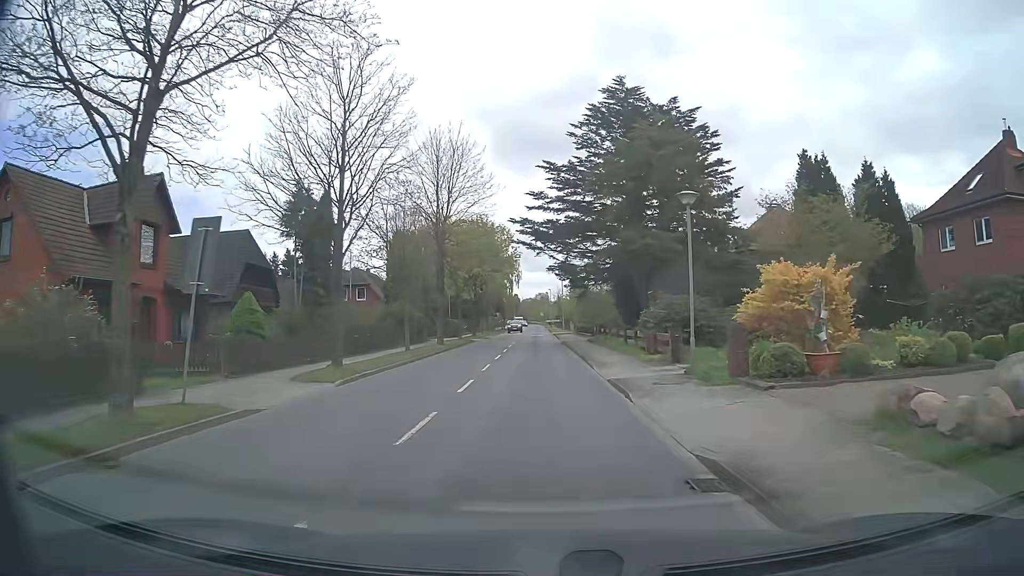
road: tertiary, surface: asphalt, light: Day
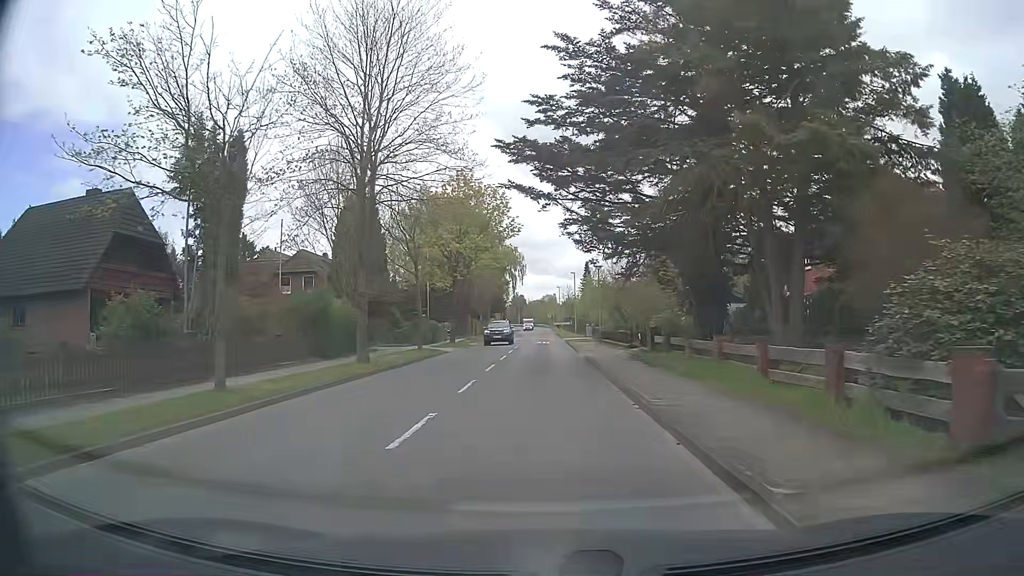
(0.0, +18.5) m; 0°
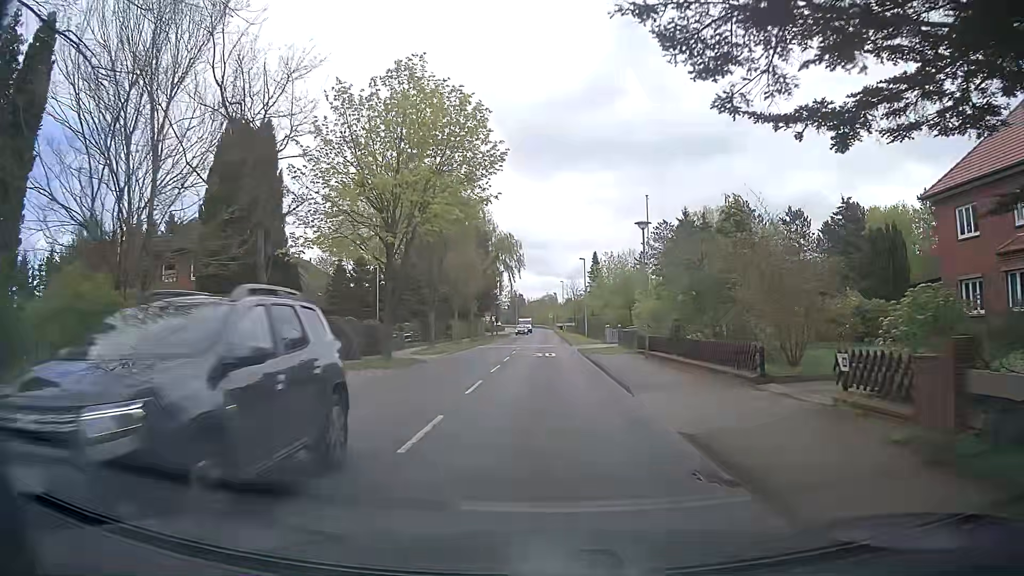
(-0.2, +18.5) m; 0°
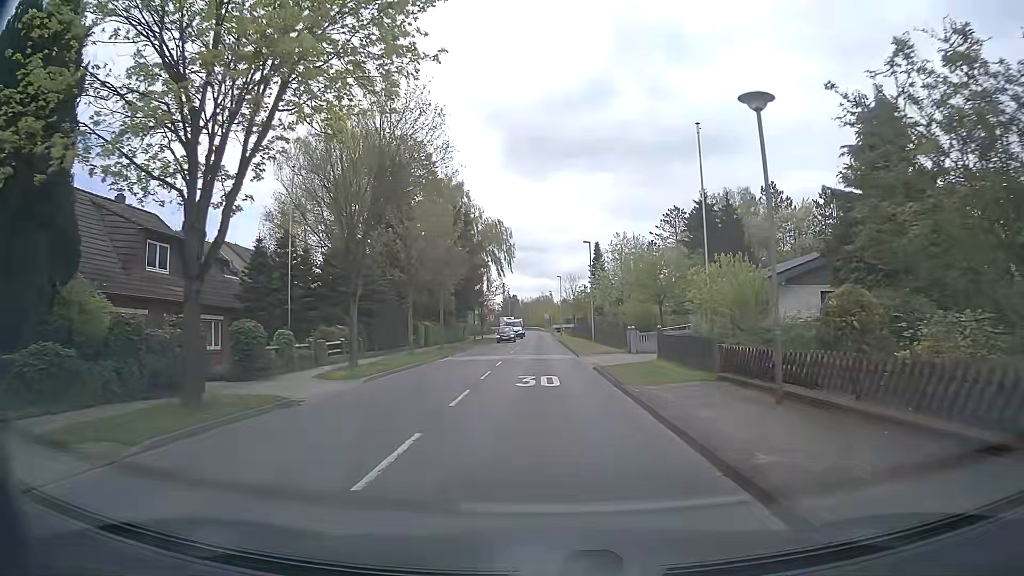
(0.0, +13.9) m; +1°
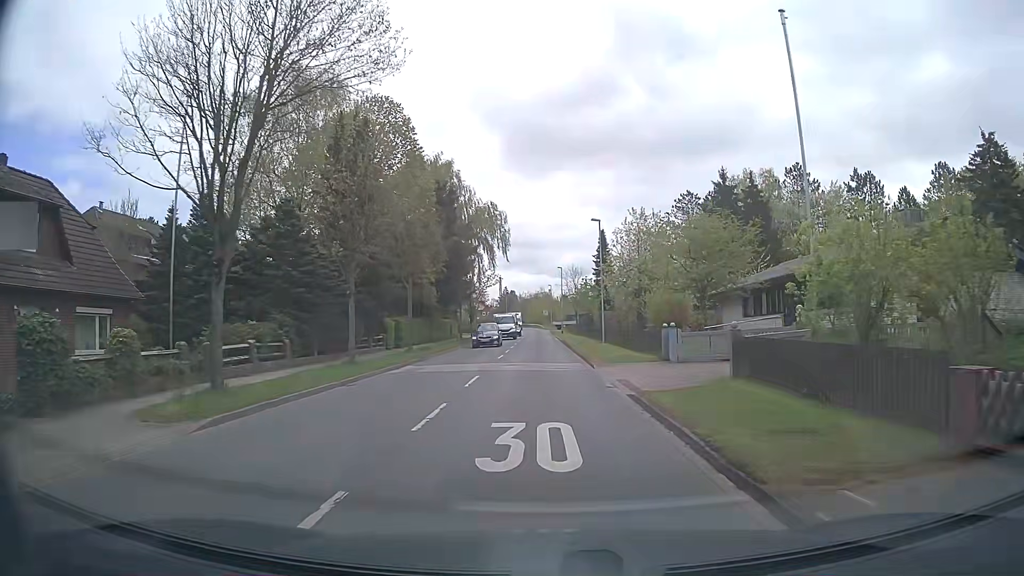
(0.0, +9.3) m; 0°
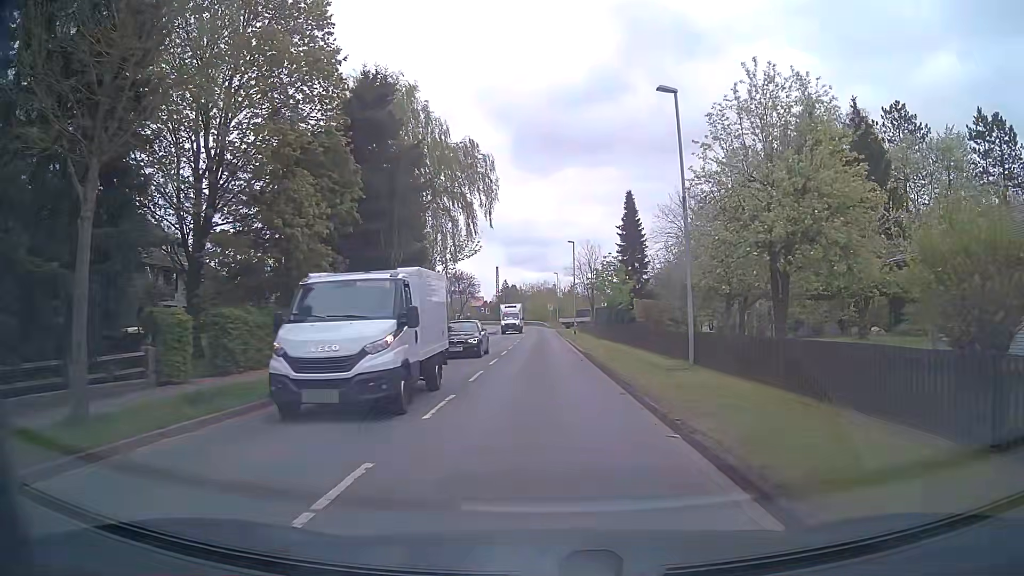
(-0.1, +23.2) m; 0°
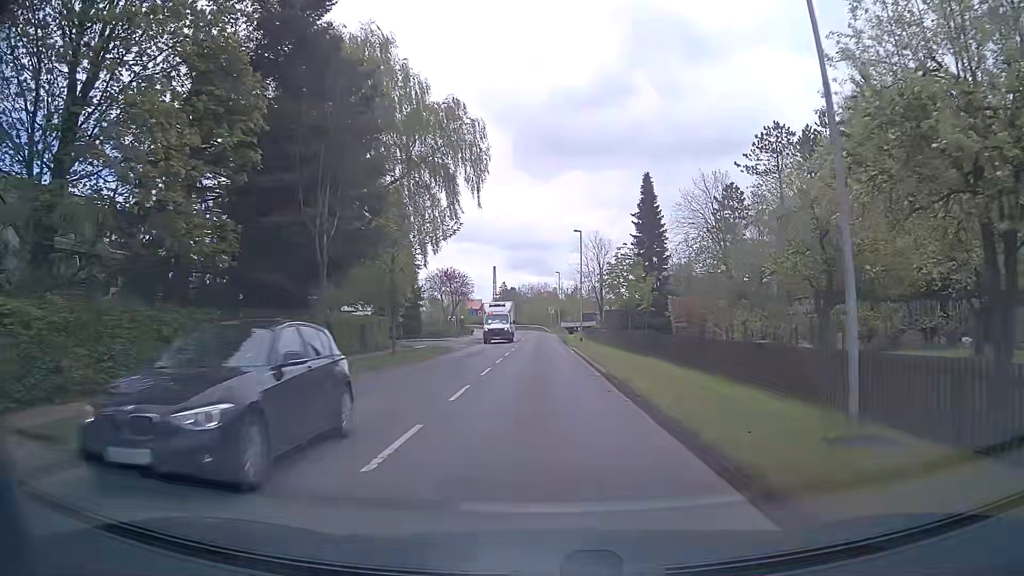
(-0.1, +9.3) m; -1°
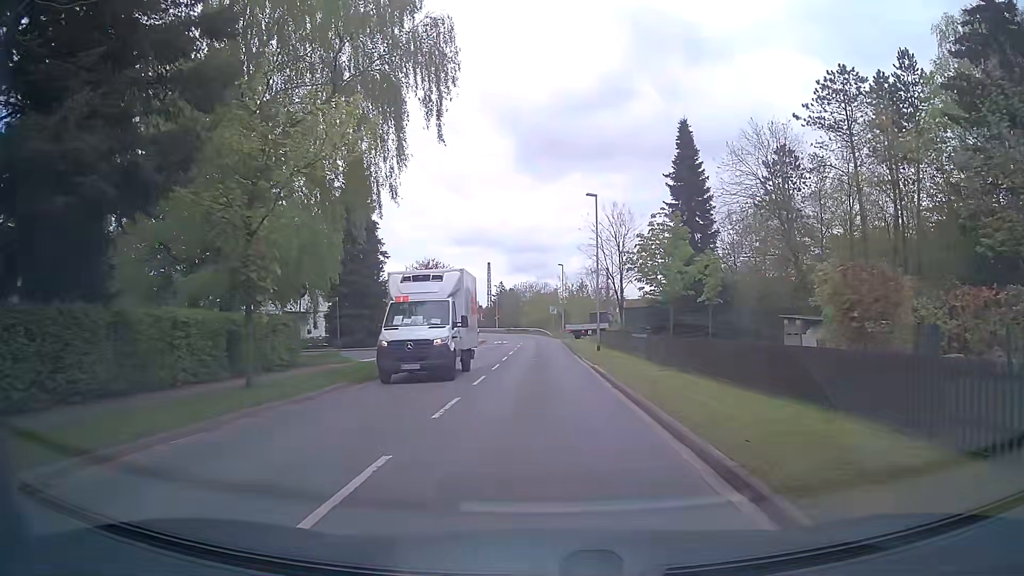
(0.0, +14.0) m; +1°
(0, +10) (0, +20) (0, +30) (0, +40) (-1, +50) (-1, +60) (-2, +70) (-3, +80) (-5, +90) (-8, +99) m
